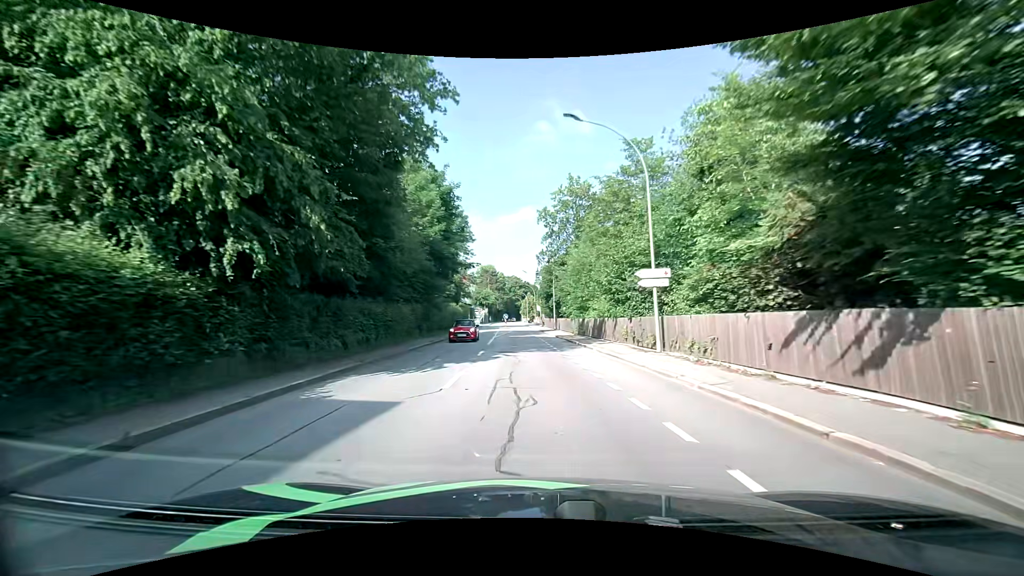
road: tertiary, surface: asphalt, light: Day
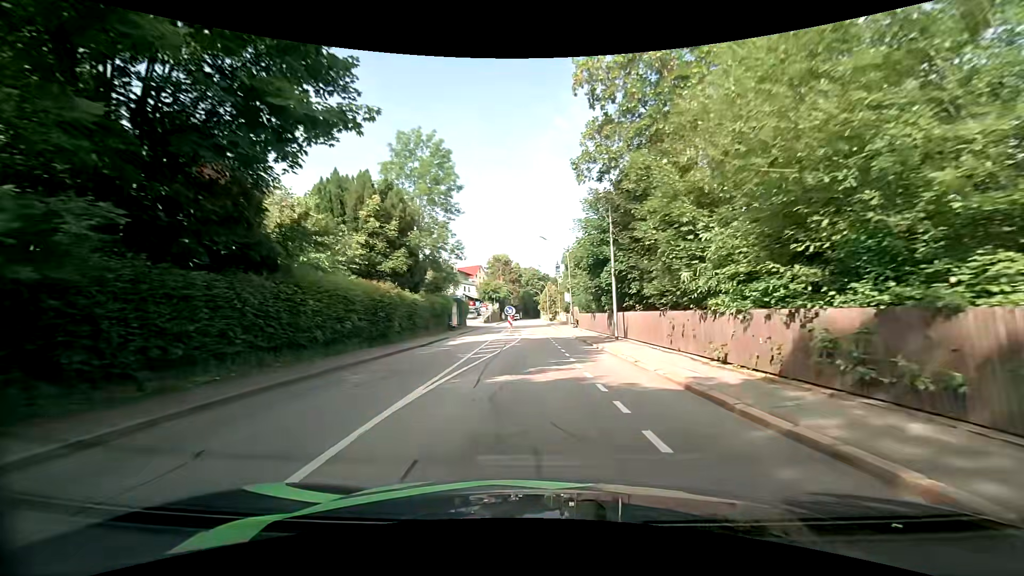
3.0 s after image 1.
(-1.2, +30.6) m; -3°
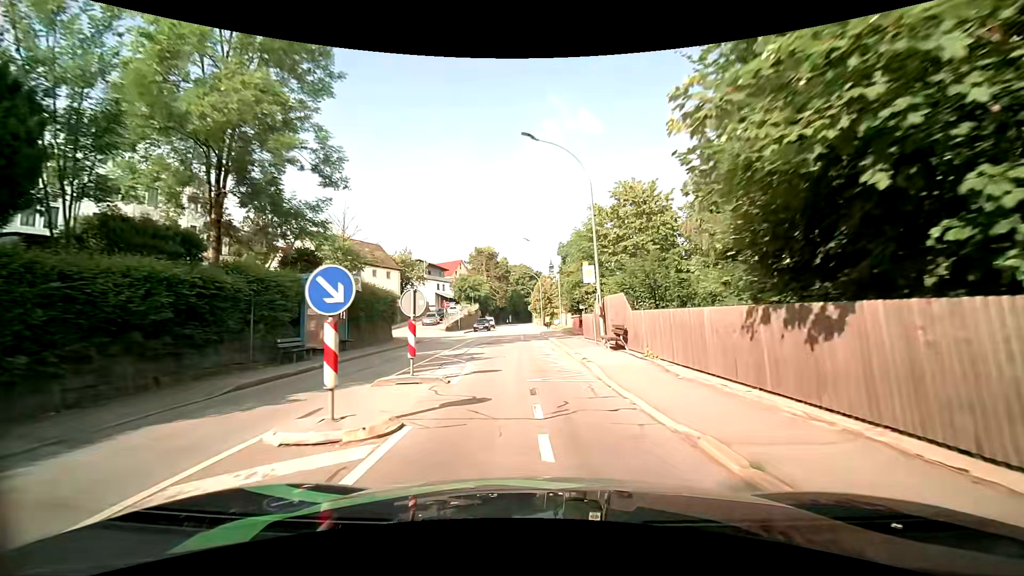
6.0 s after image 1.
(+0.3, +28.3) m; +1°
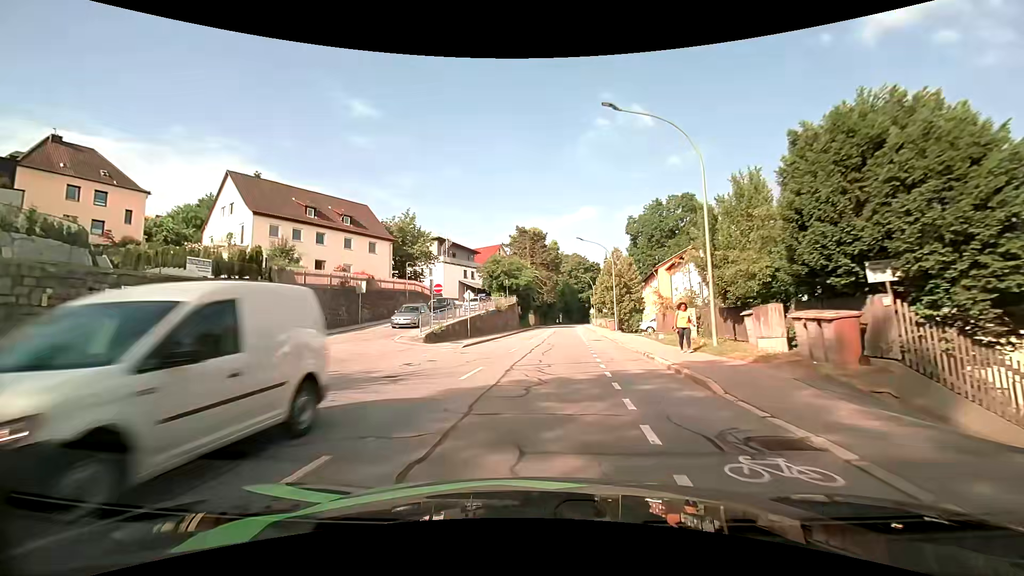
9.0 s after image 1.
(-1.8, +30.5) m; -6°
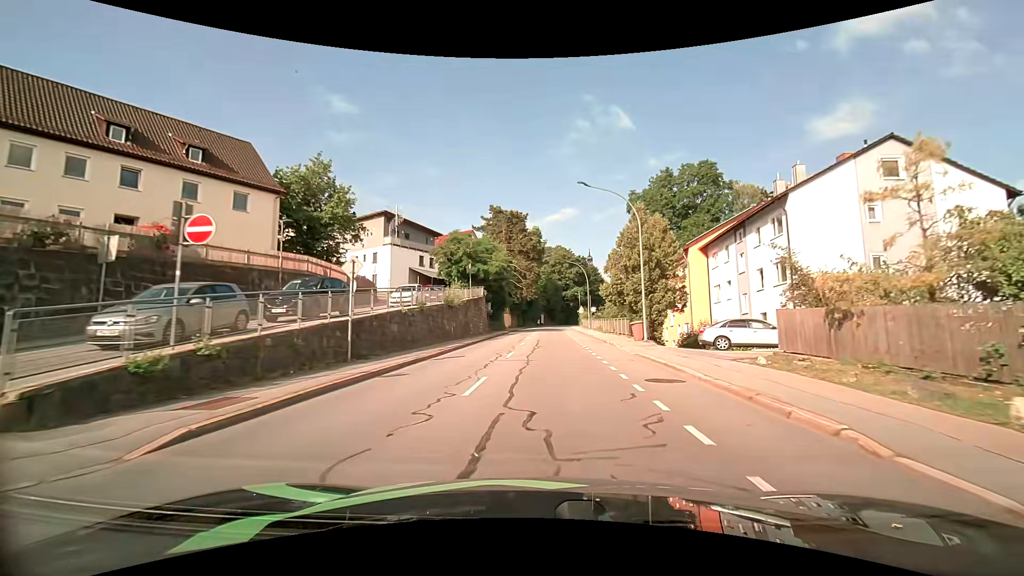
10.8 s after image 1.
(+0.2, +20.1) m; +2°
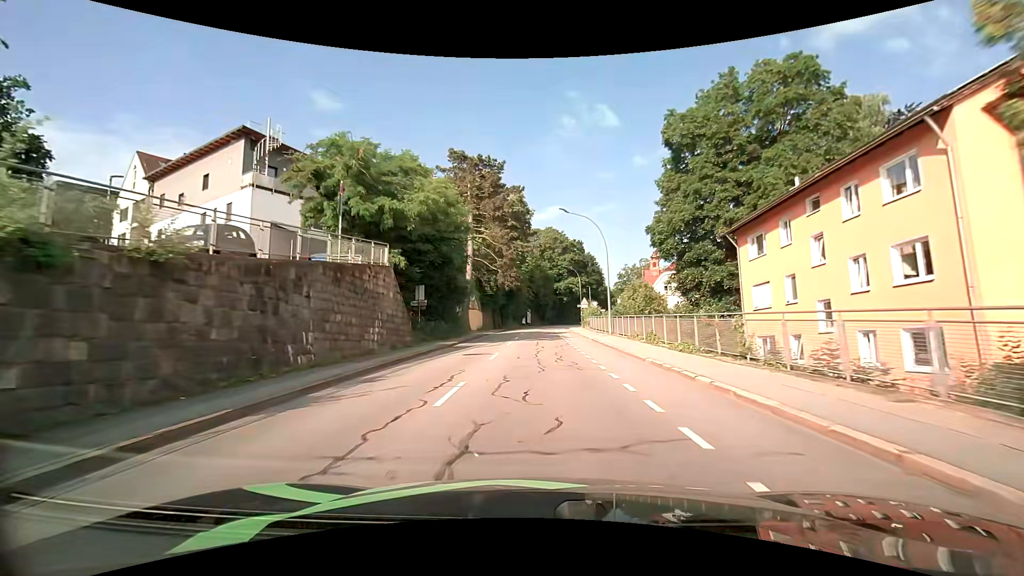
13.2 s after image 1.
(+0.7, +28.5) m; +1°
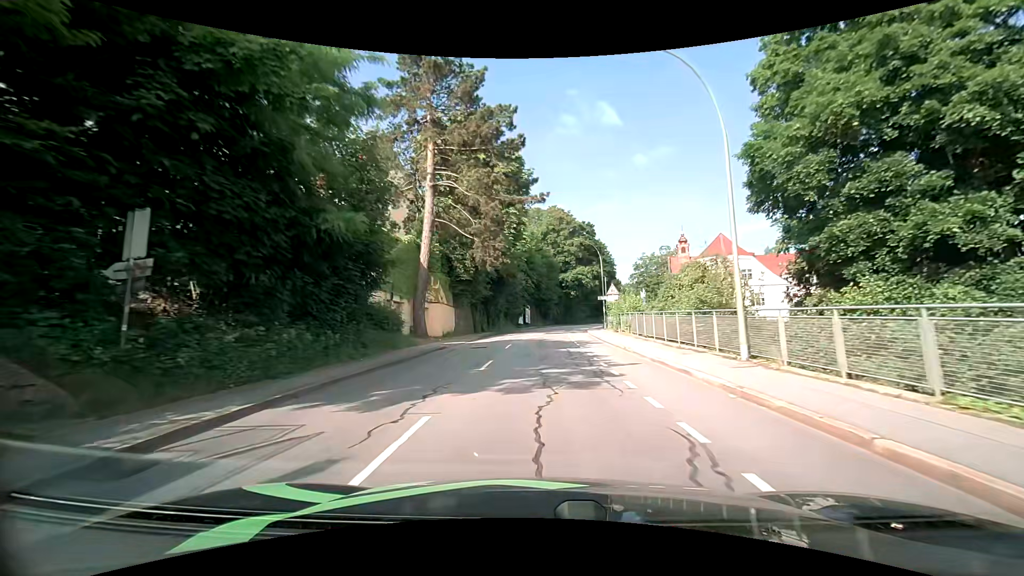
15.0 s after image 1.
(0.0, +21.9) m; 0°
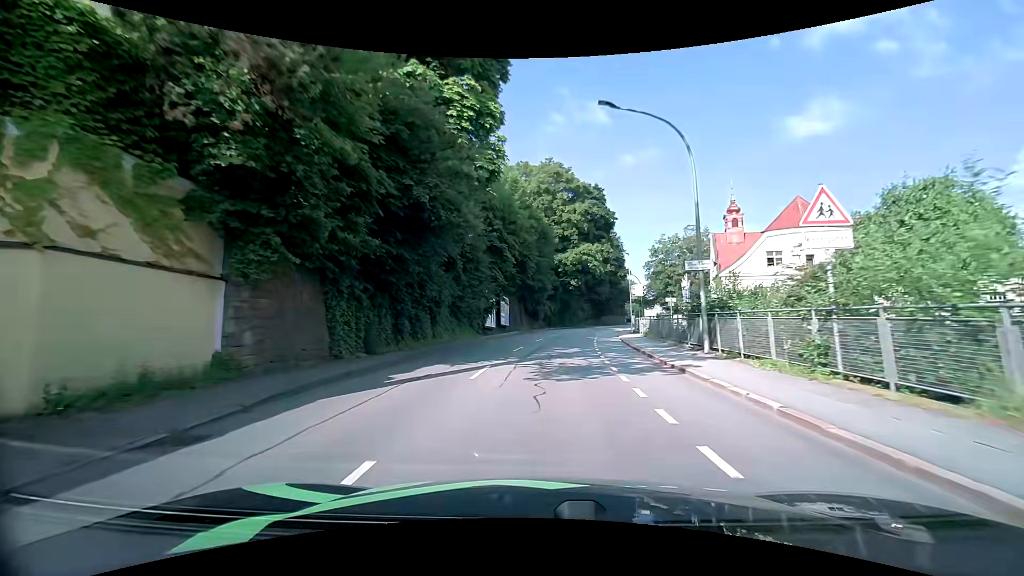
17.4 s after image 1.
(+0.2, +29.4) m; +1°
(0, +10) (+1, +20) (+1, +30) (+3, +40) (+4, +50) (+6, +60) (+8, +69) (+11, +79) (+14, +89) (+17, +98) m
